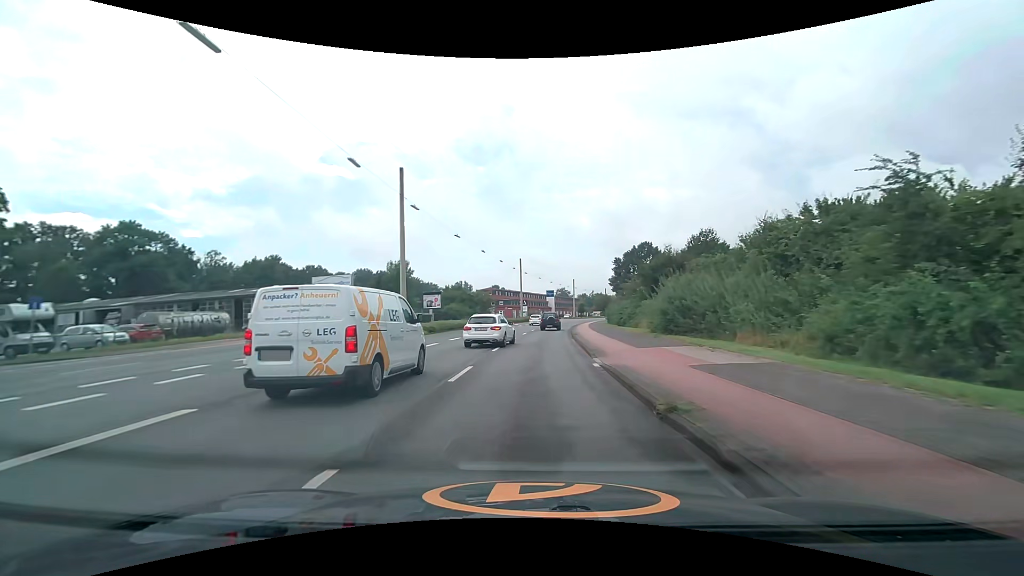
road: secondary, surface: asphalt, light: Day
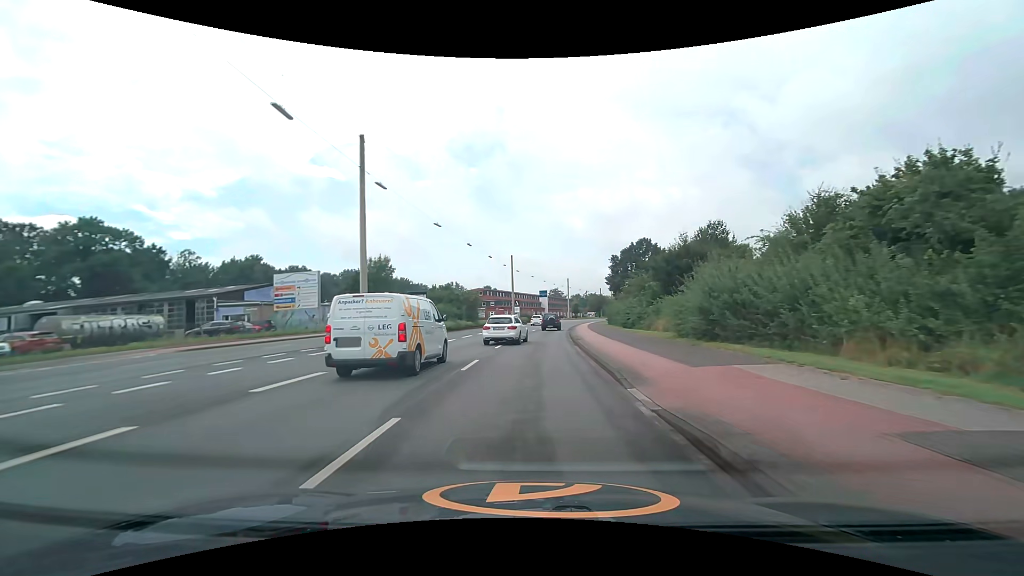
(+0.1, +6.8) m; +1°
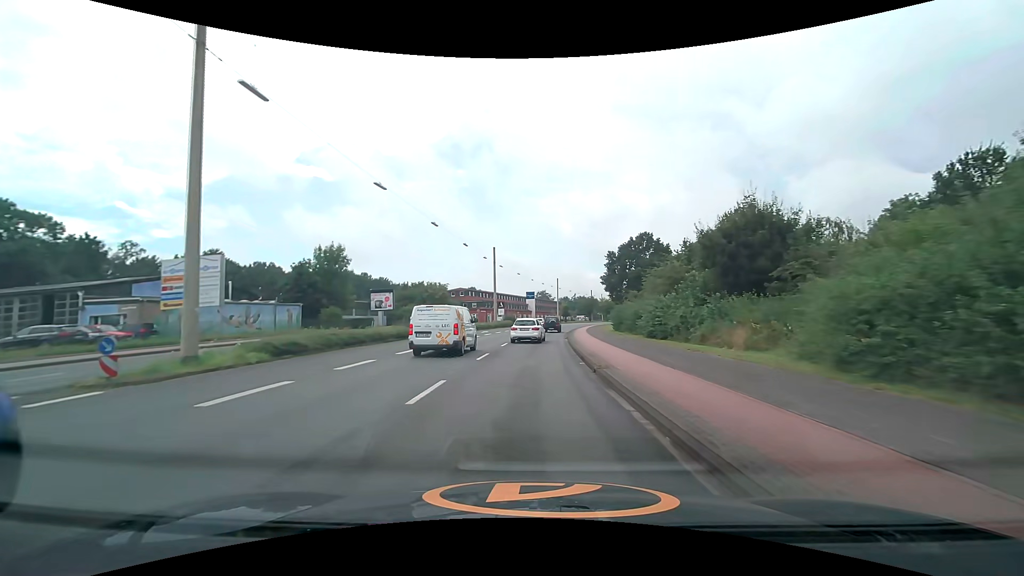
(+0.1, +13.3) m; +1°
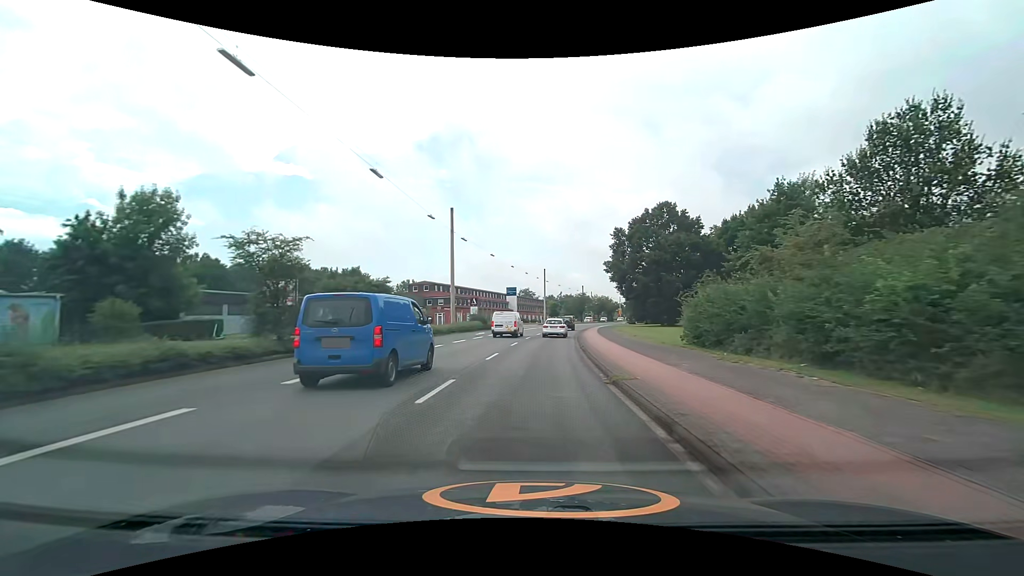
(+0.5, +26.6) m; +2°
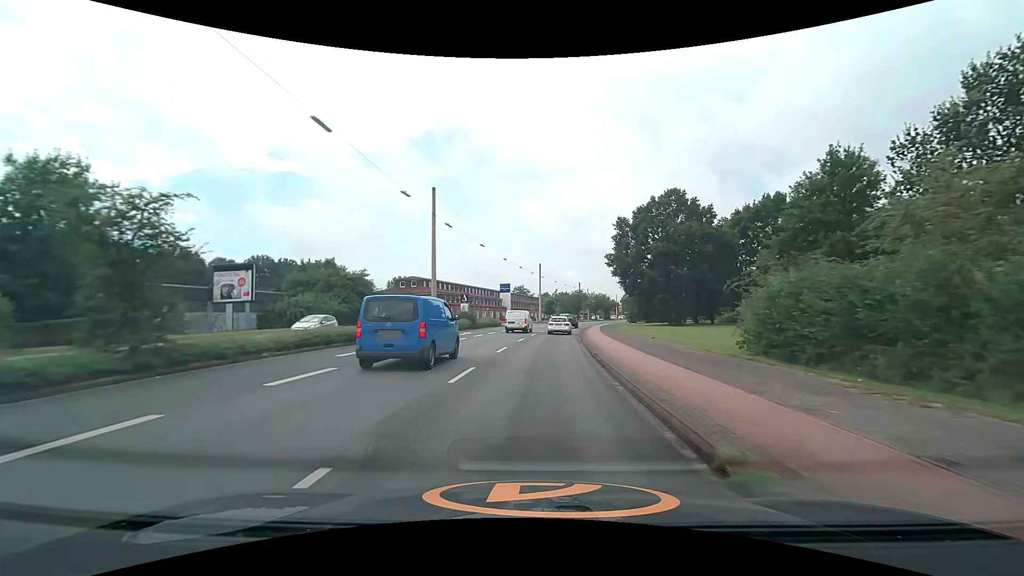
(0.0, +6.7) m; 0°
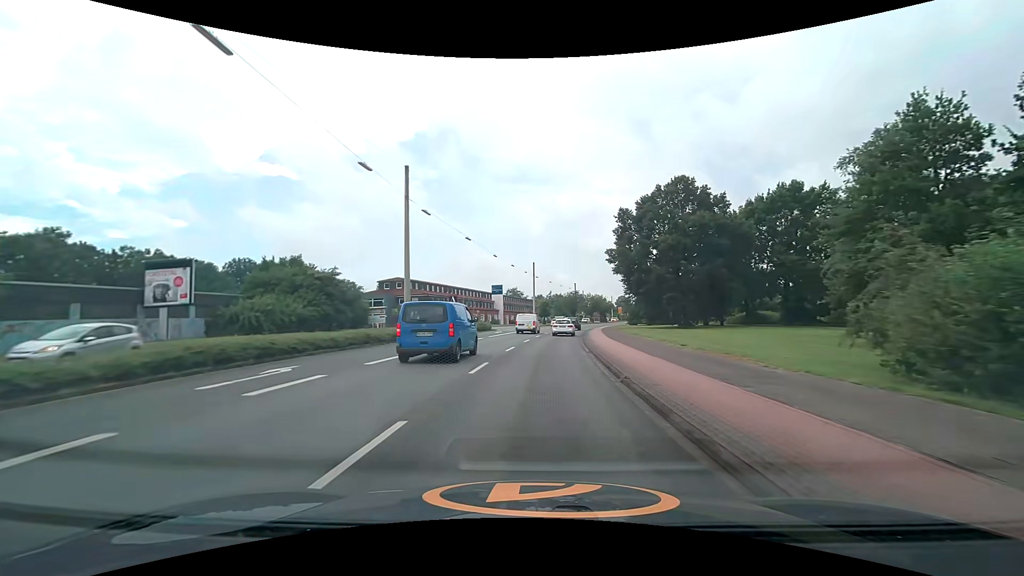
(+0.1, +6.8) m; +1°
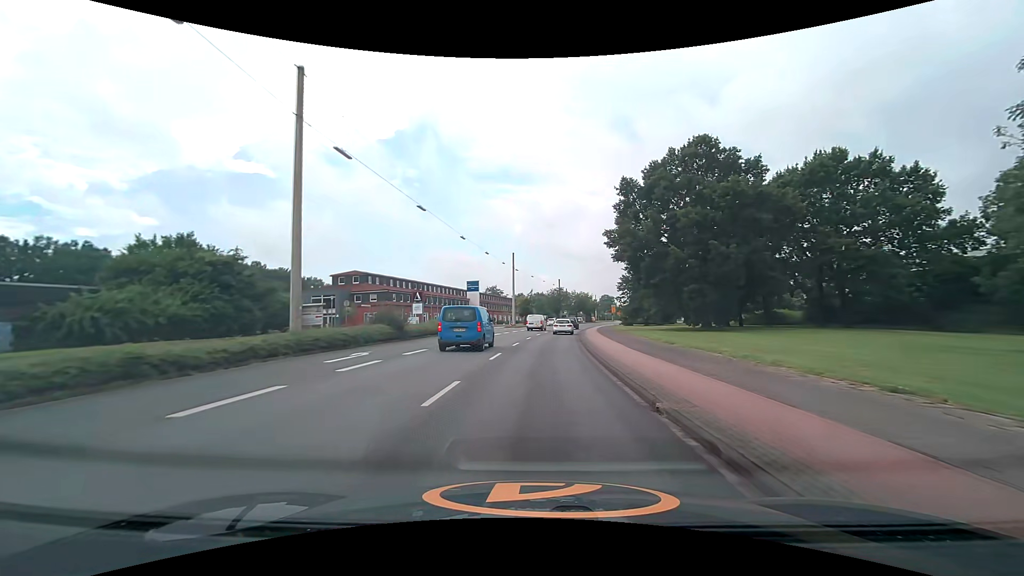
(+0.2, +13.6) m; +2°
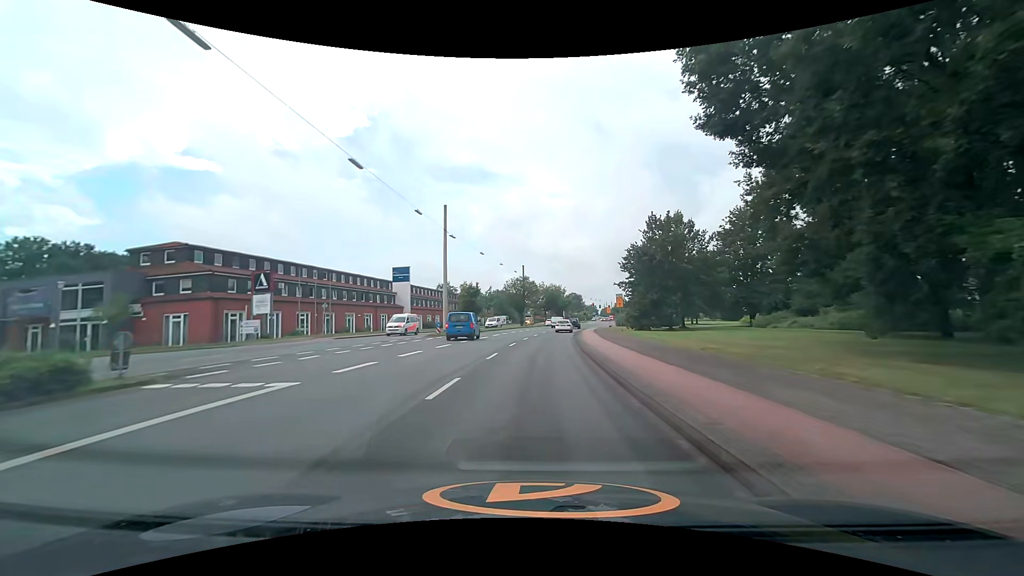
(+1.5, +34.7) m; +4°
(0, +10) (0, +20) (+1, +30) (+1, +40) (+2, +50) (+3, +60) (+5, +70) (+6, +80) (+8, +90) (+10, +99) m
